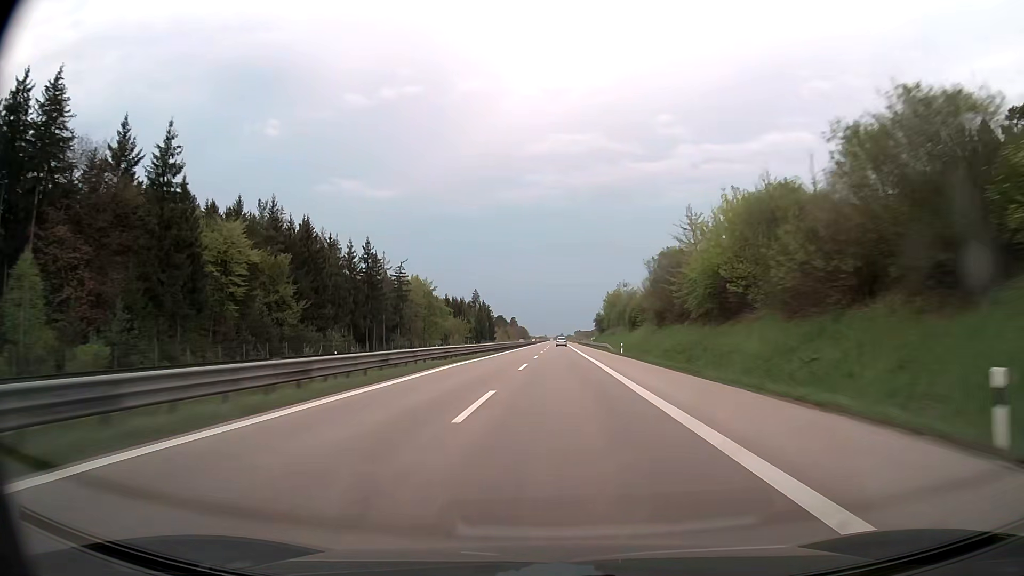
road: trunk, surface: asphalt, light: Day
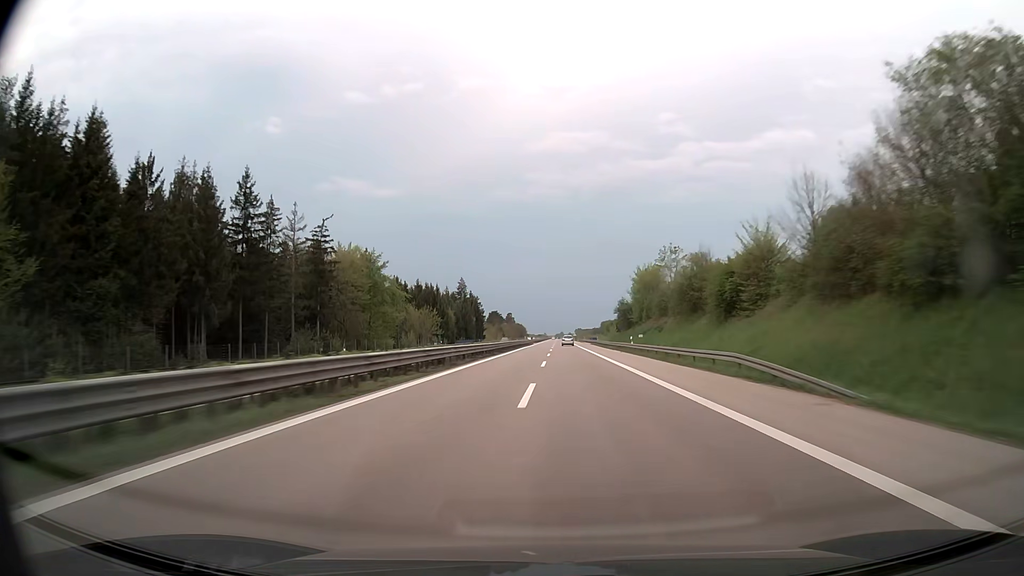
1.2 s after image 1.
(-0.2, +50.2) m; 0°
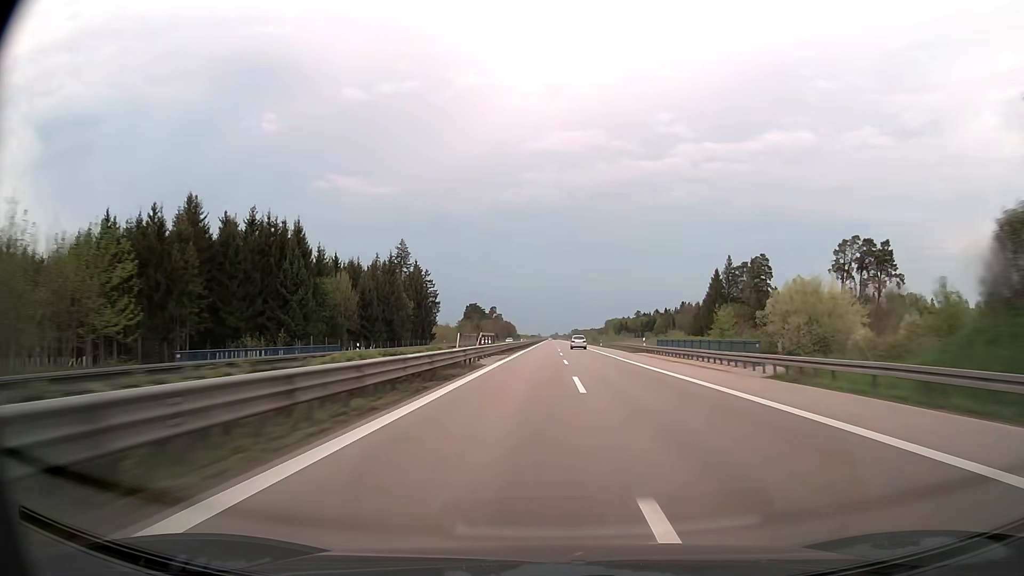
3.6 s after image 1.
(+0.3, +100.9) m; 0°
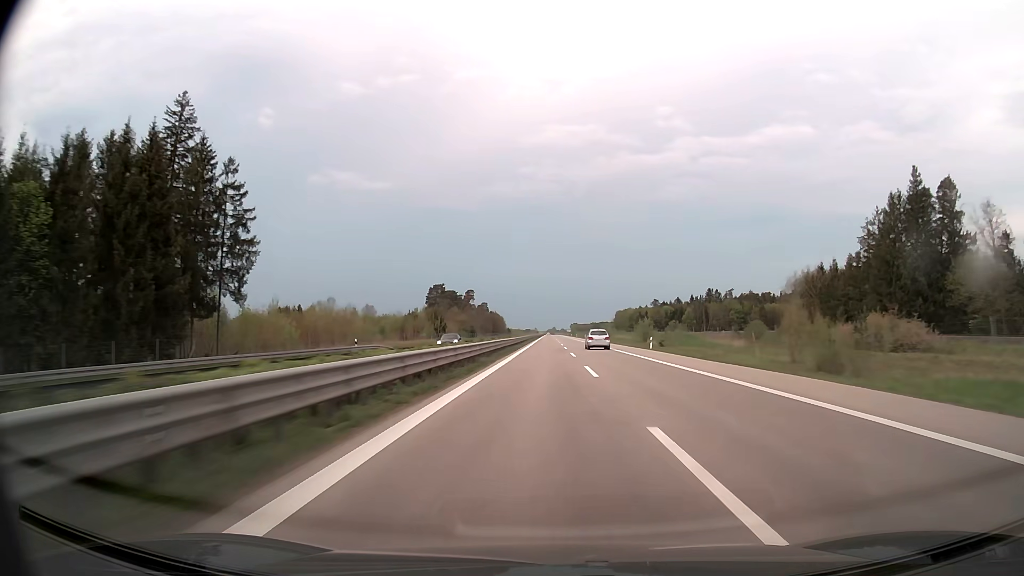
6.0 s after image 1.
(+0.6, +100.4) m; +1°
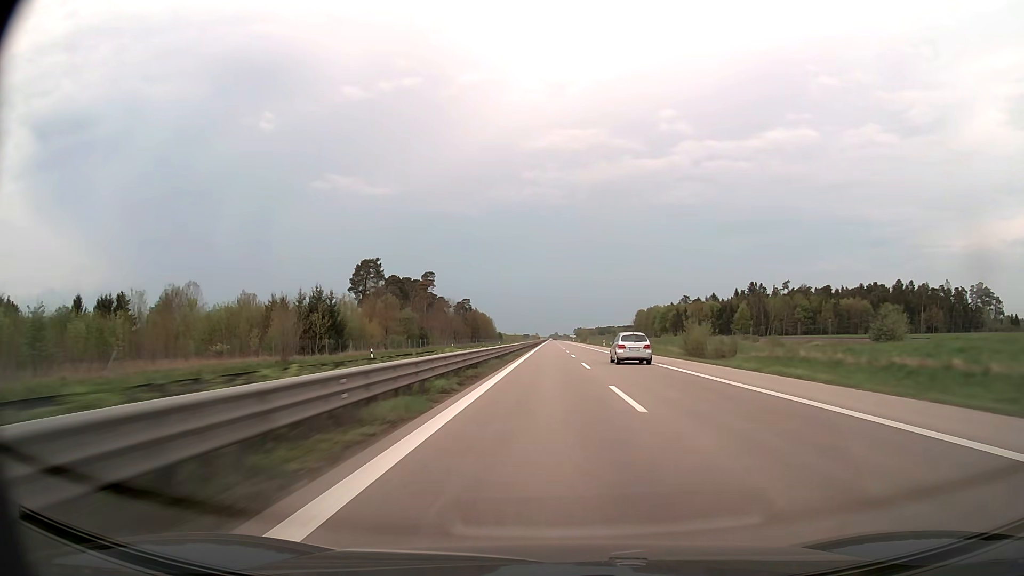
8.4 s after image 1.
(-0.1, +94.9) m; 0°
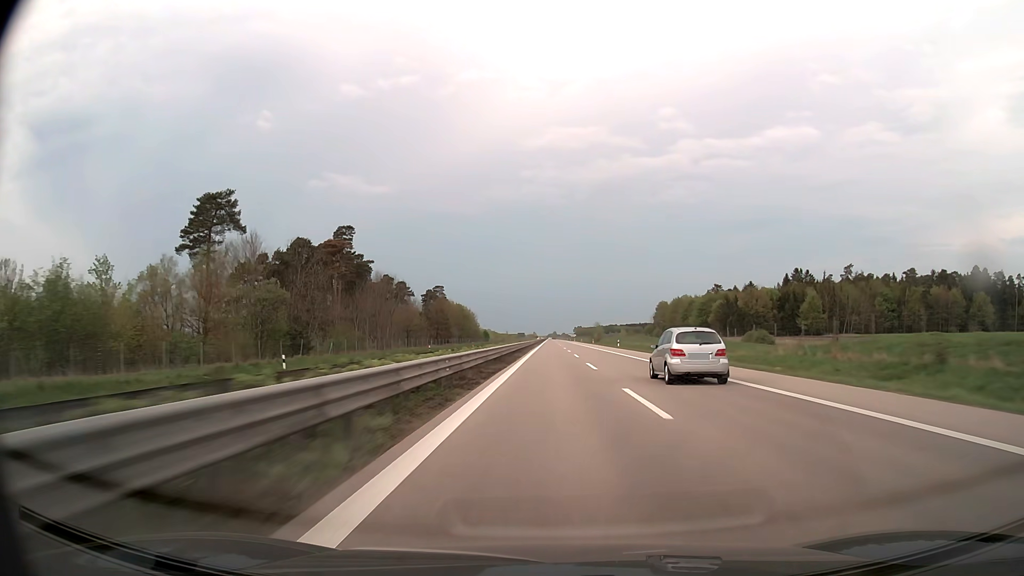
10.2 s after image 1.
(+0.2, +71.0) m; 0°
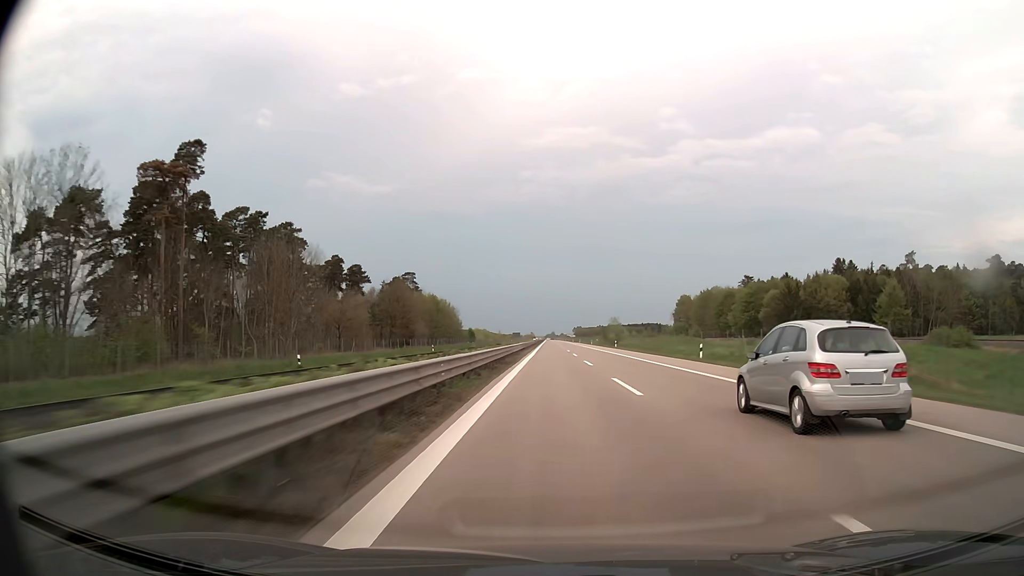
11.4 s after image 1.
(-0.1, +47.4) m; 0°
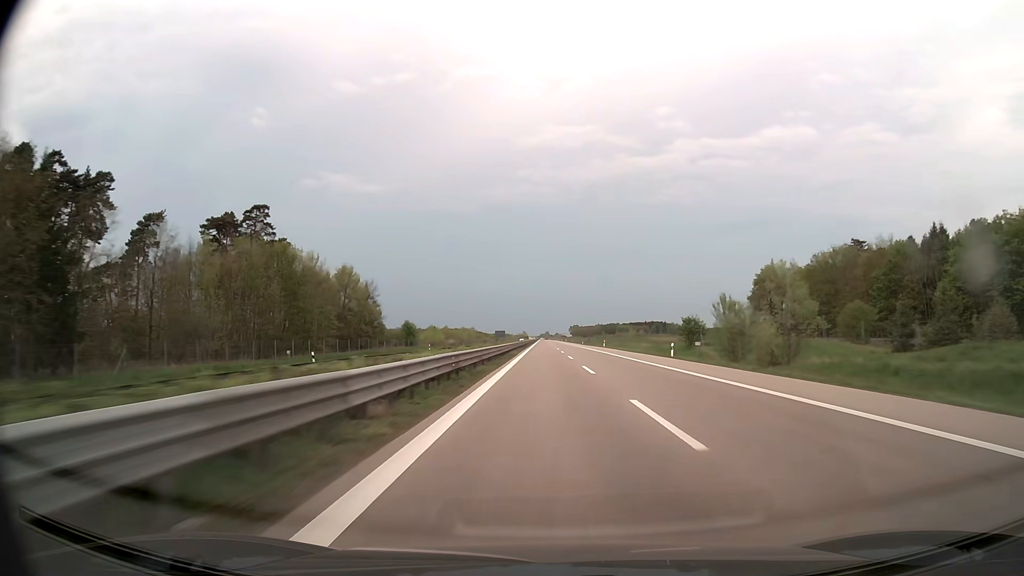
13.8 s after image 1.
(+0.5, +95.0) m; +1°
(0, +10) (0, +20) (0, +30) (0, +40) (0, +50) (0, +60) (0, +70) (0, +80) (0, +90) (0, +100) m
